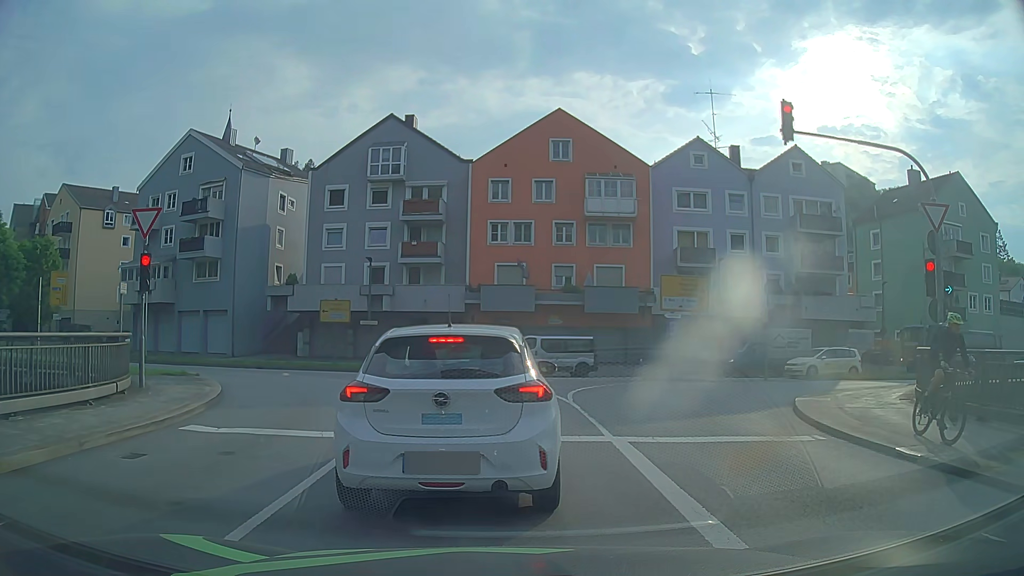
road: primary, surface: asphalt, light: Day
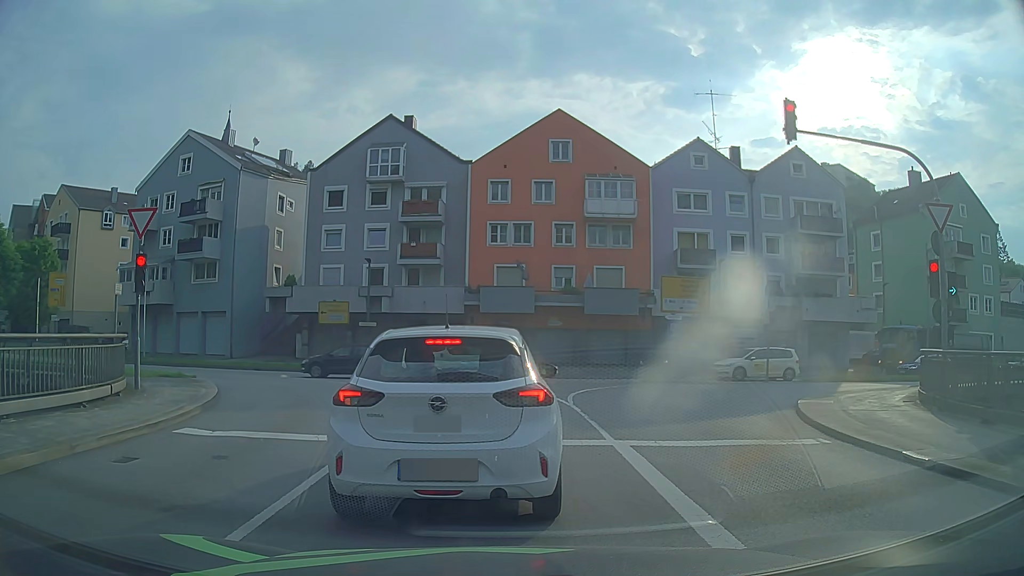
(0.0, +0.2) m; 0°
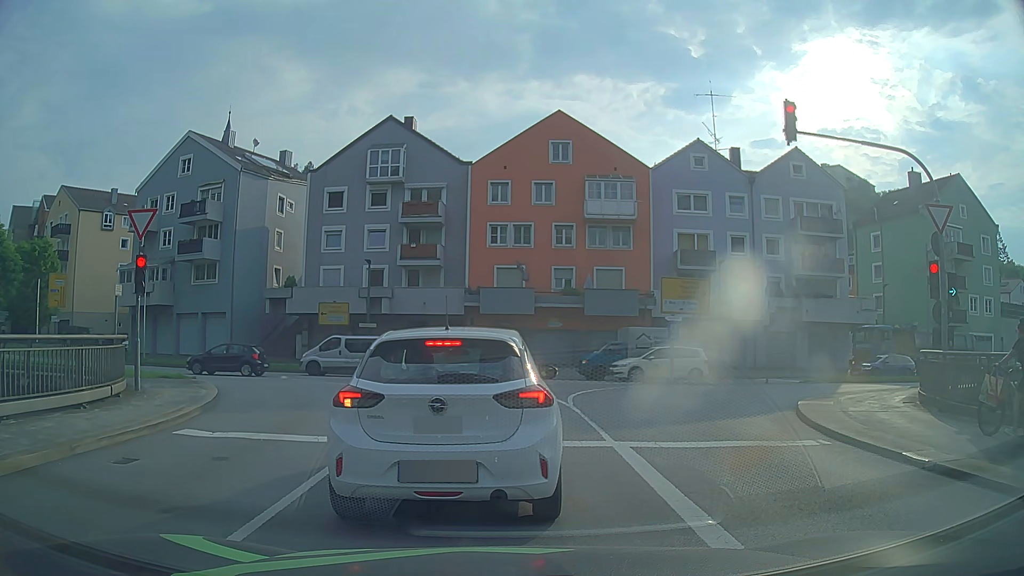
(0.0, 0.0) m; 0°
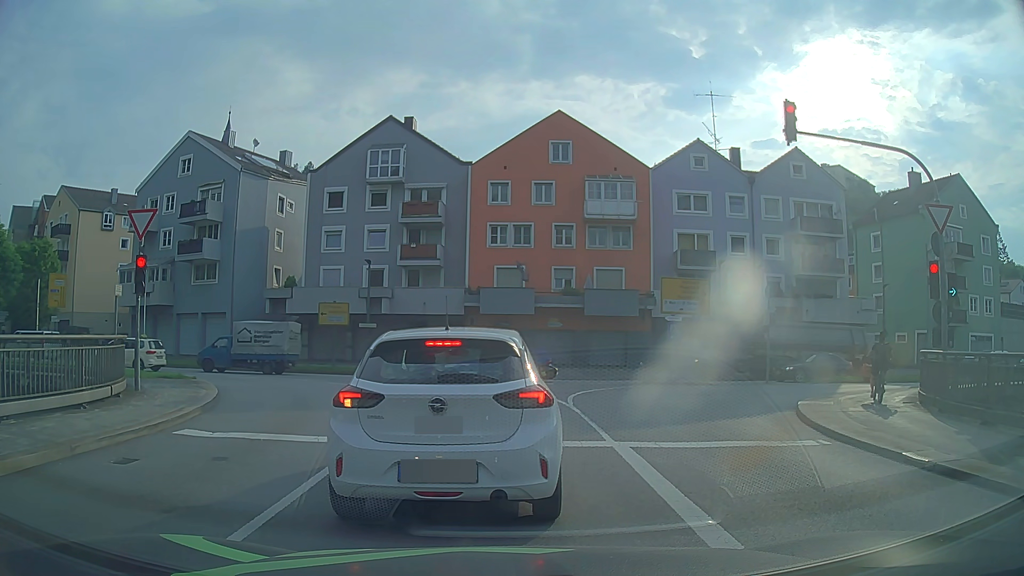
(0.0, 0.0) m; 0°
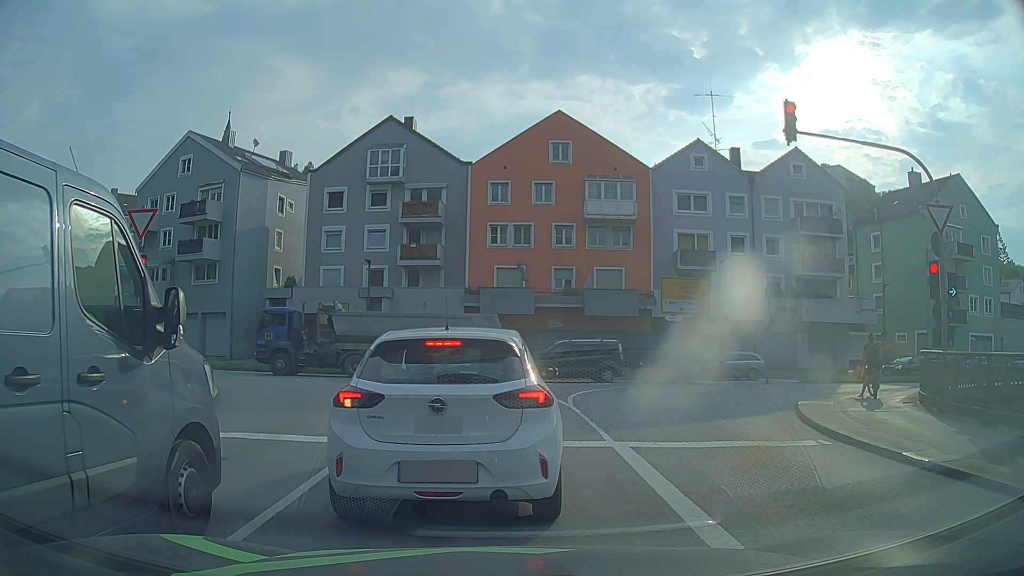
(0.0, 0.0) m; 0°
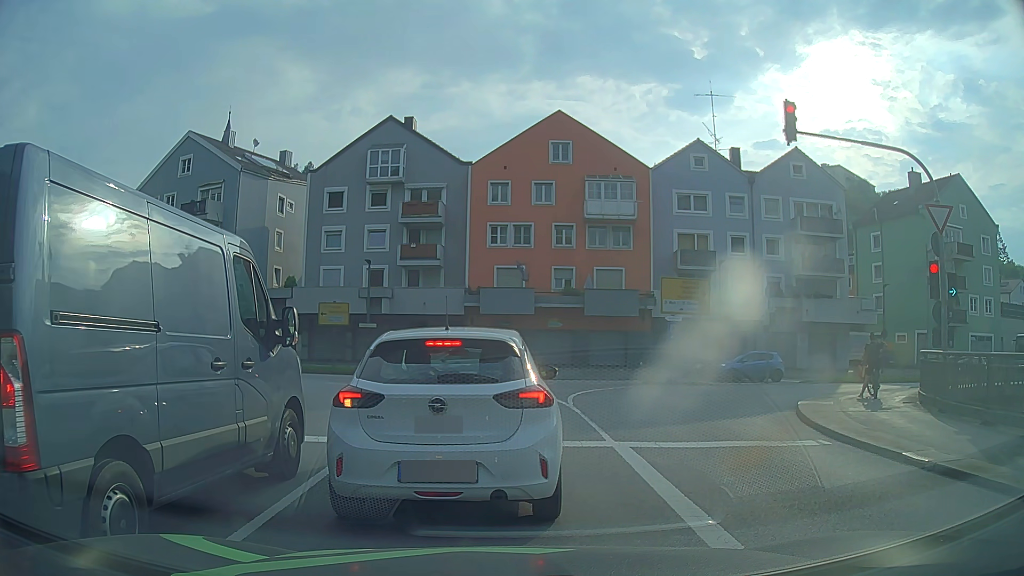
(0.0, 0.0) m; 0°
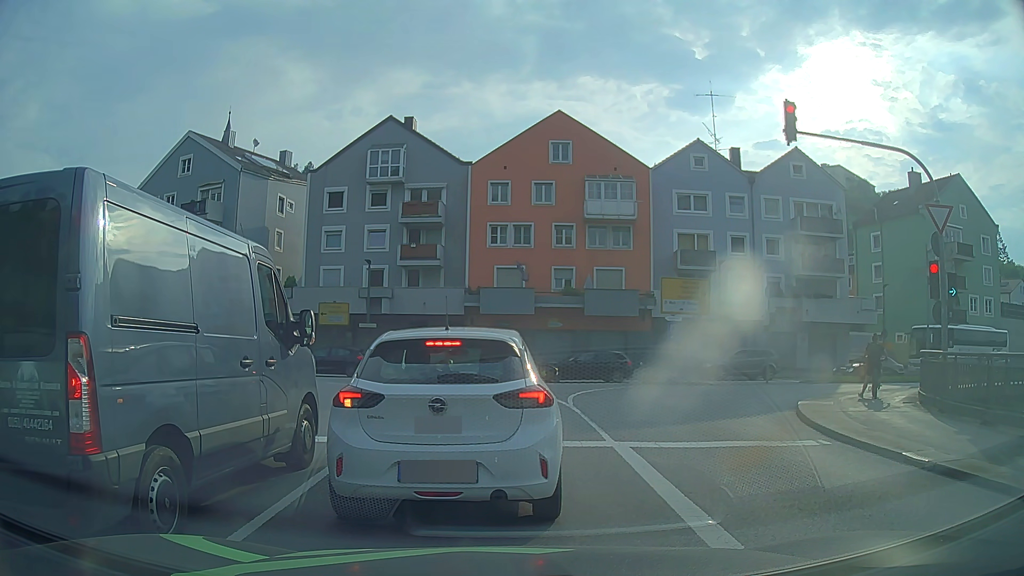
(0.0, 0.0) m; 0°
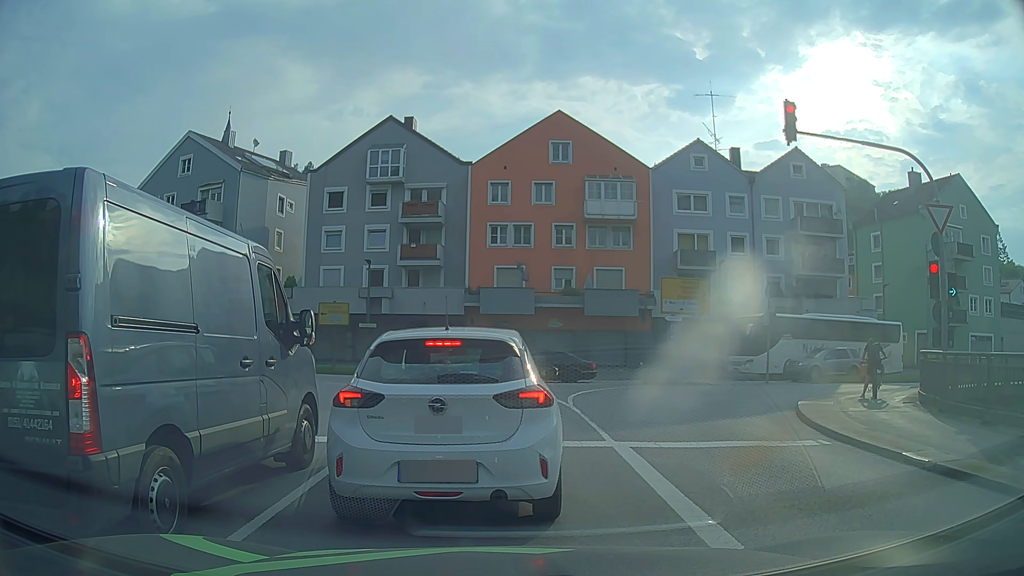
(0.0, 0.0) m; 0°
